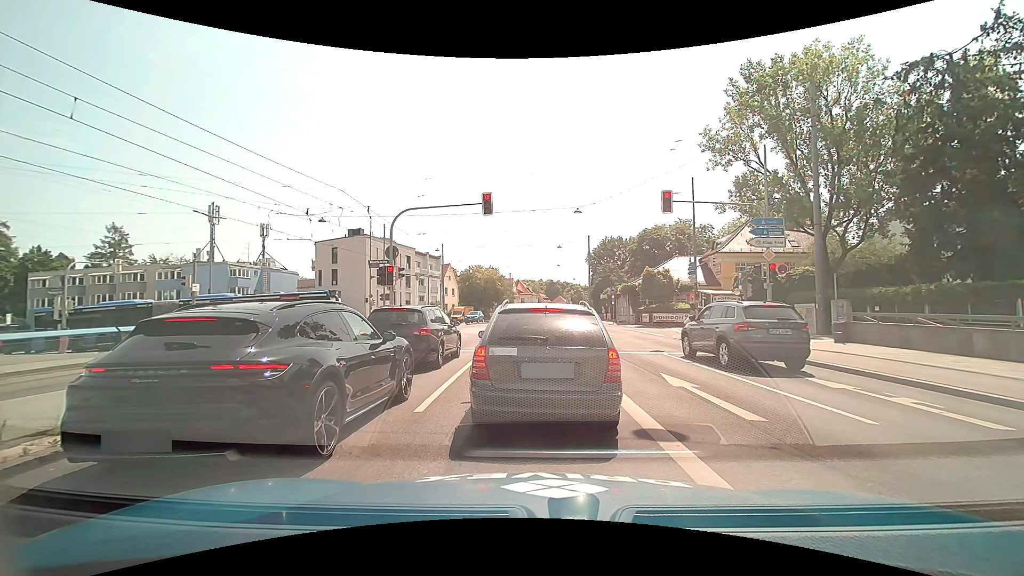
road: primary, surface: asphalt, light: Day
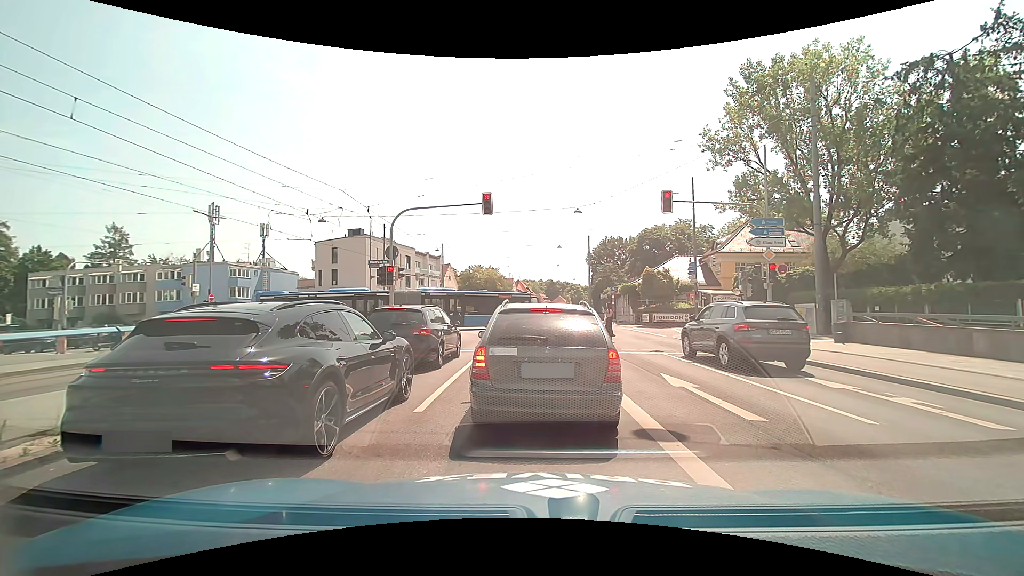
(0.0, 0.0) m; 0°
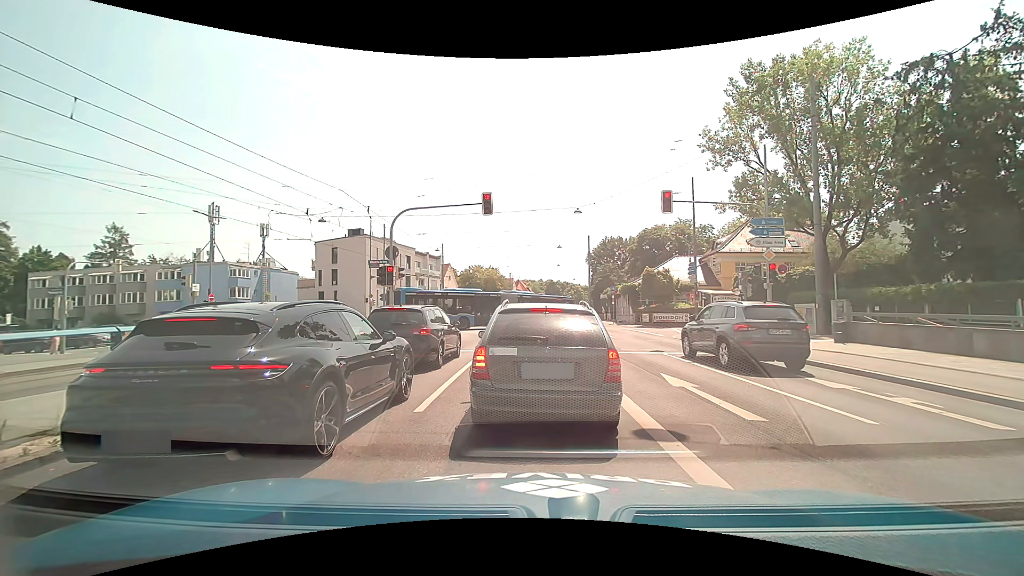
(0.0, 0.0) m; 0°
